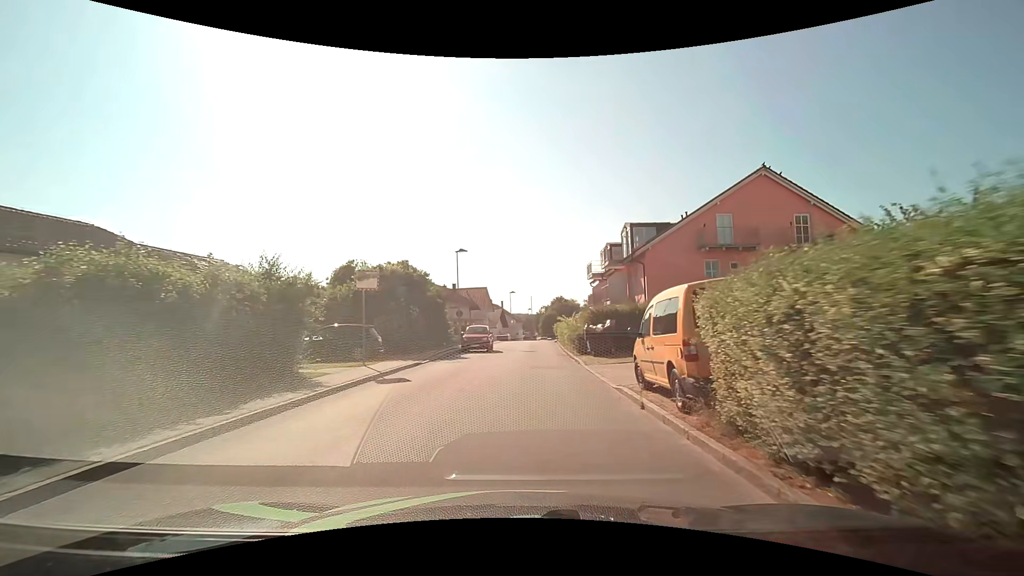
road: unclassified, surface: asphalt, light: Day
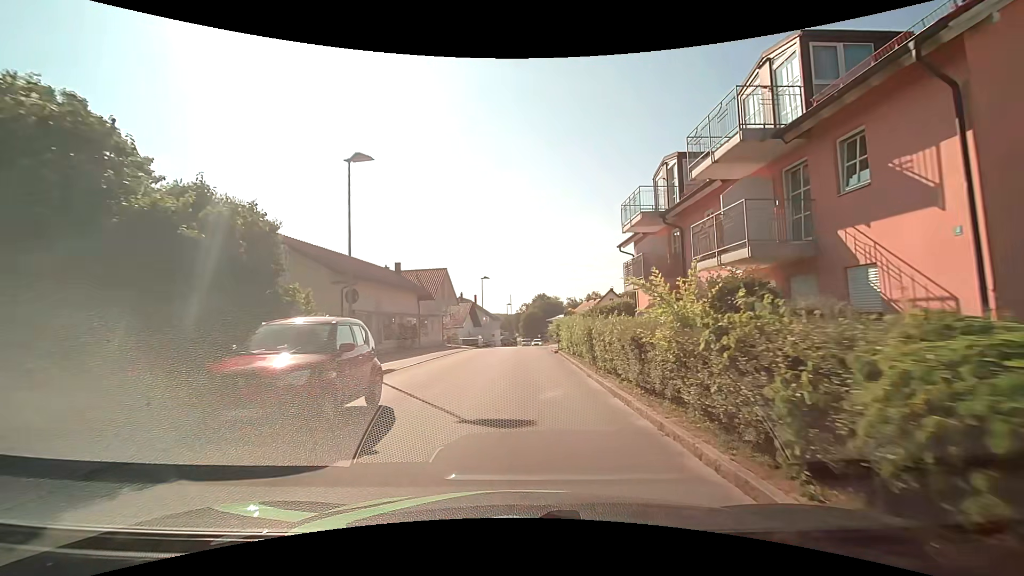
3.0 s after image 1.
(+0.4, +22.7) m; +3°
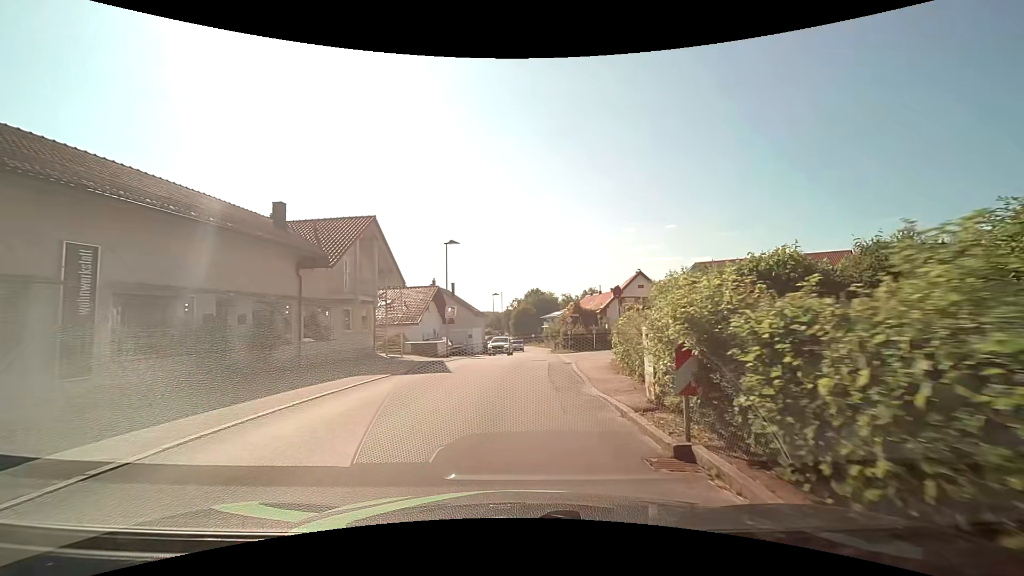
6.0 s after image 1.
(+0.1, +22.5) m; 0°
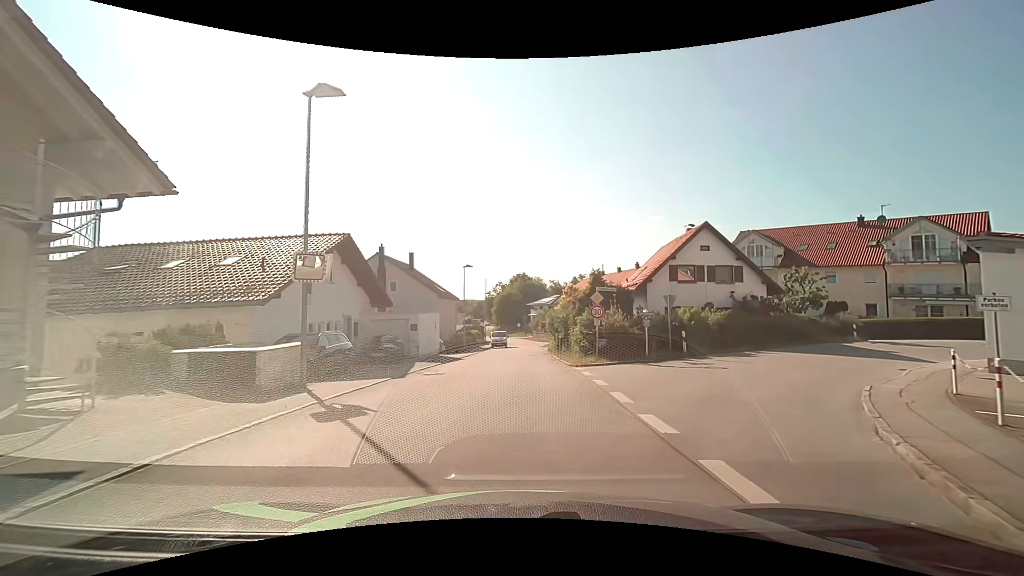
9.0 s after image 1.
(+0.5, +21.1) m; +2°
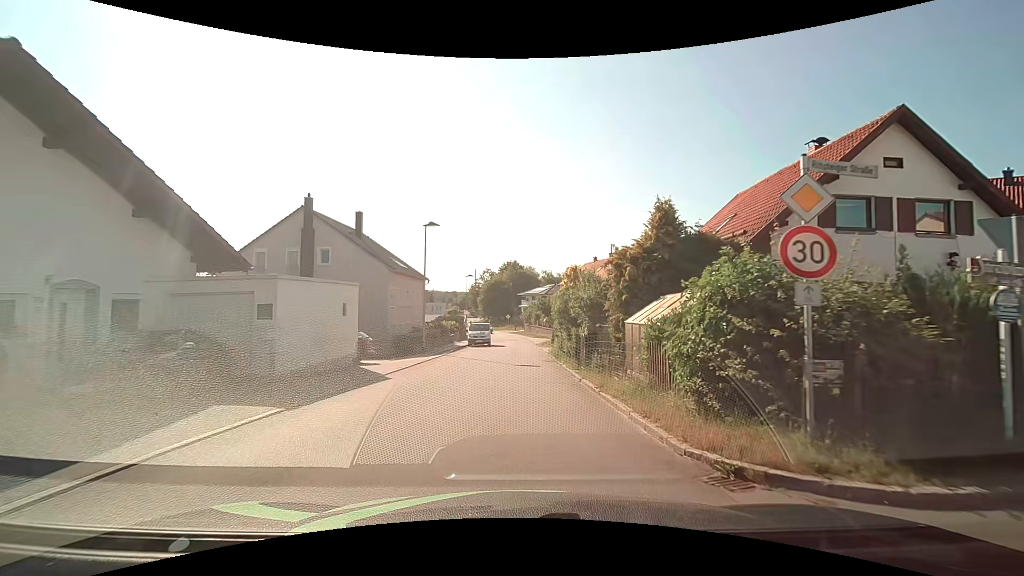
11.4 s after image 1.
(+0.2, +16.1) m; +1°
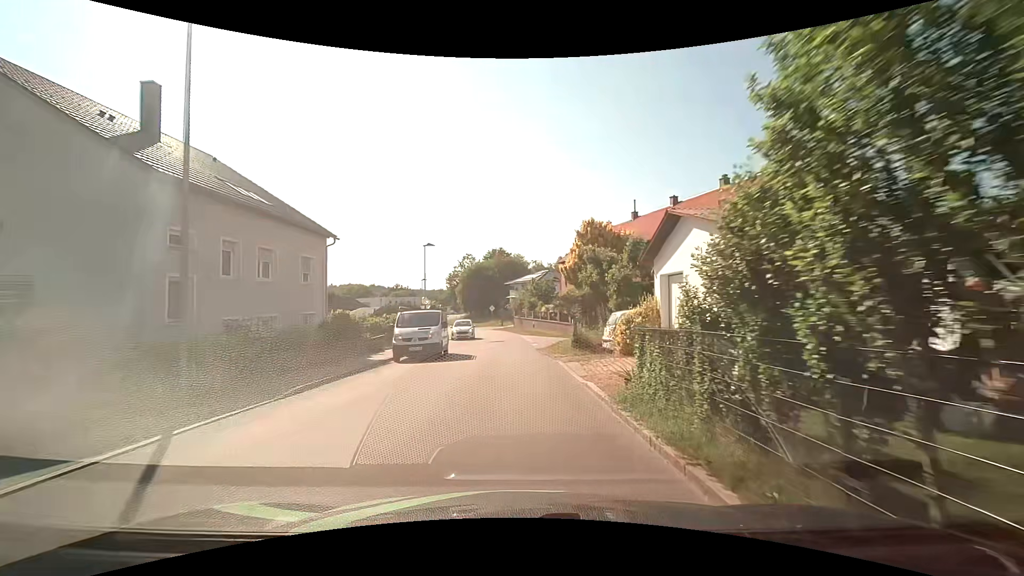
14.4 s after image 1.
(+0.4, +22.1) m; +1°
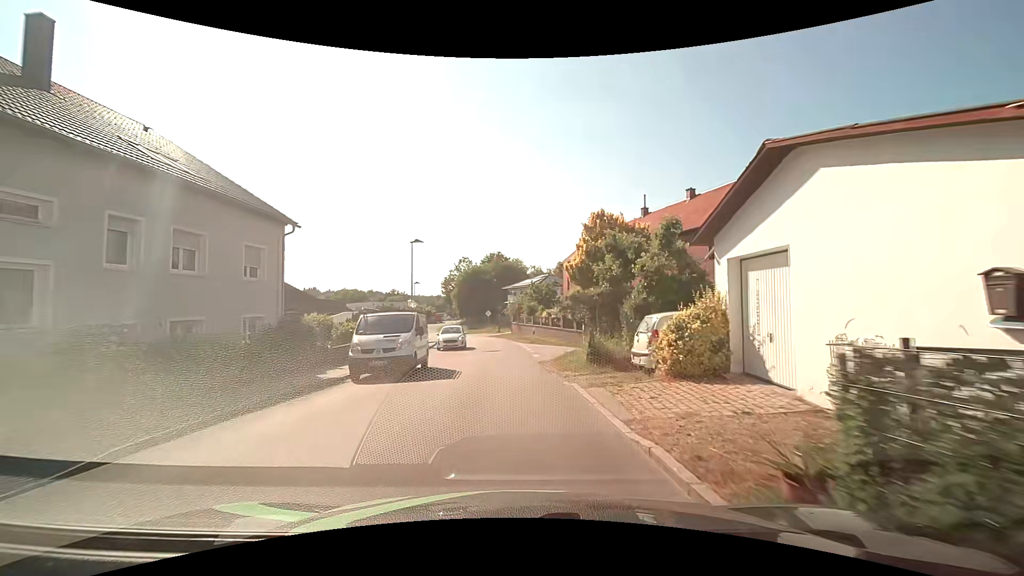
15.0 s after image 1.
(+0.1, +4.7) m; +1°
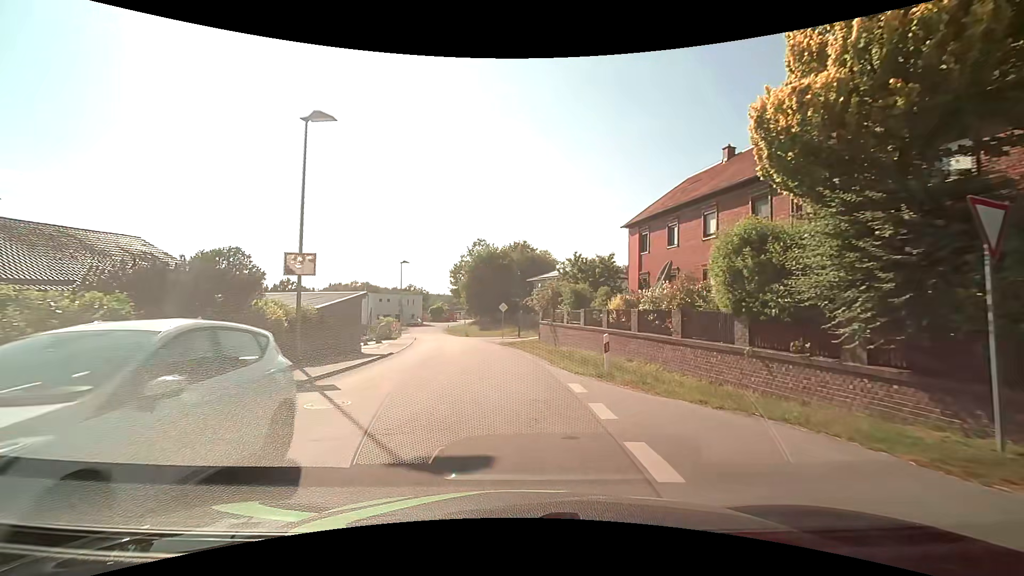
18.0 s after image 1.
(-0.3, +23.0) m; -2°
(0, +10) (-1, +20) (-2, +30) (-4, +40) (-6, +50) (-8, +59) (-11, +69) (-13, +79) (-15, +89) (-15, +99) m
